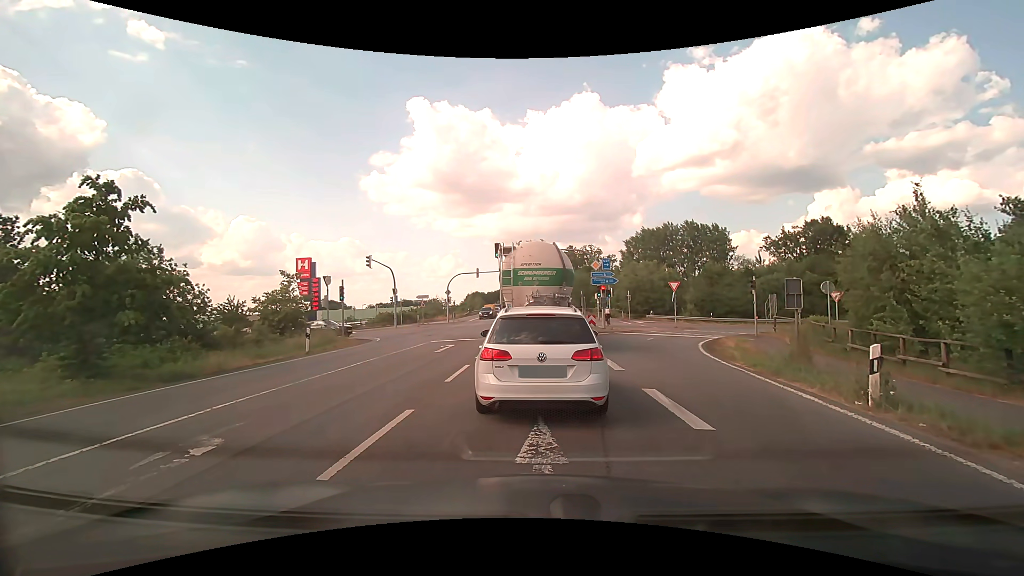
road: primary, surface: asphalt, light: Day
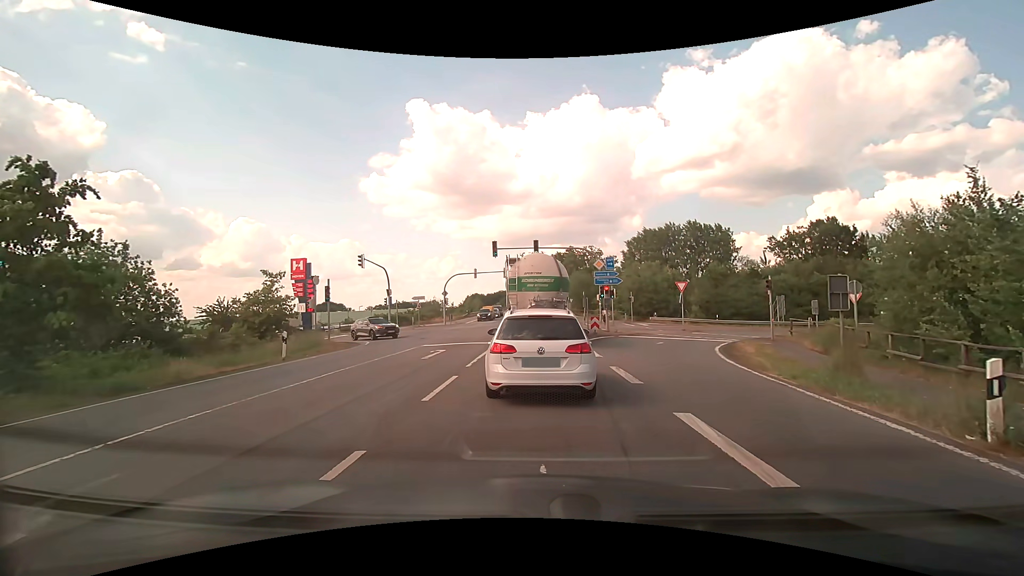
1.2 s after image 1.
(0.0, +2.2) m; -1°
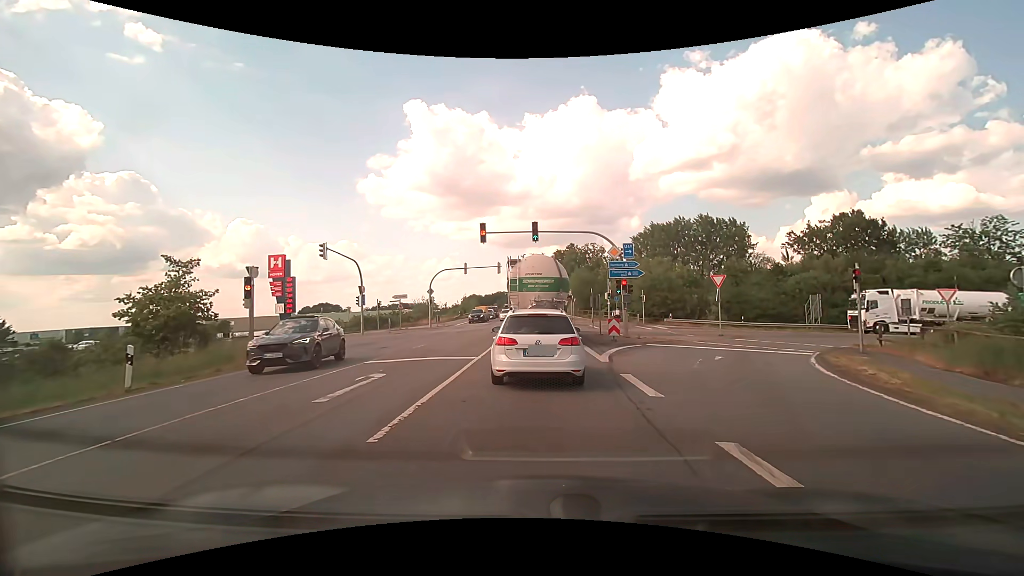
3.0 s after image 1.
(0.0, +7.9) m; 0°
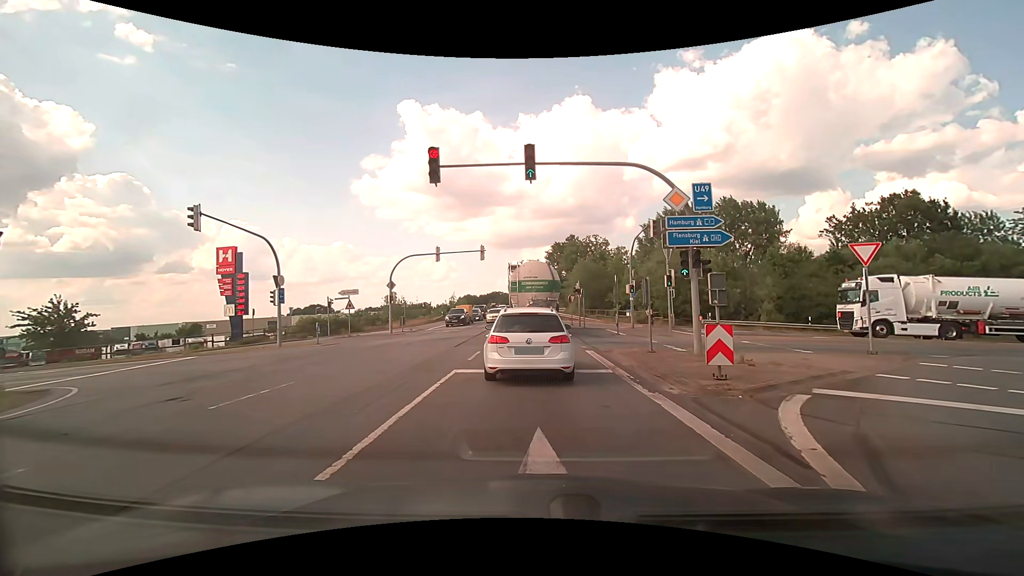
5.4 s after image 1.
(+0.1, +13.2) m; +1°
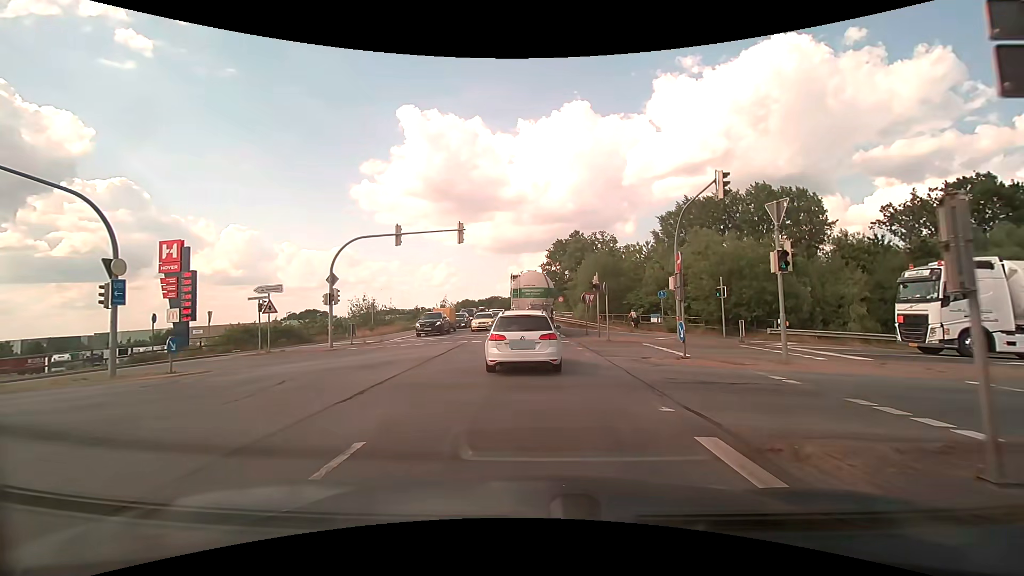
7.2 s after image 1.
(0.0, +11.8) m; 0°
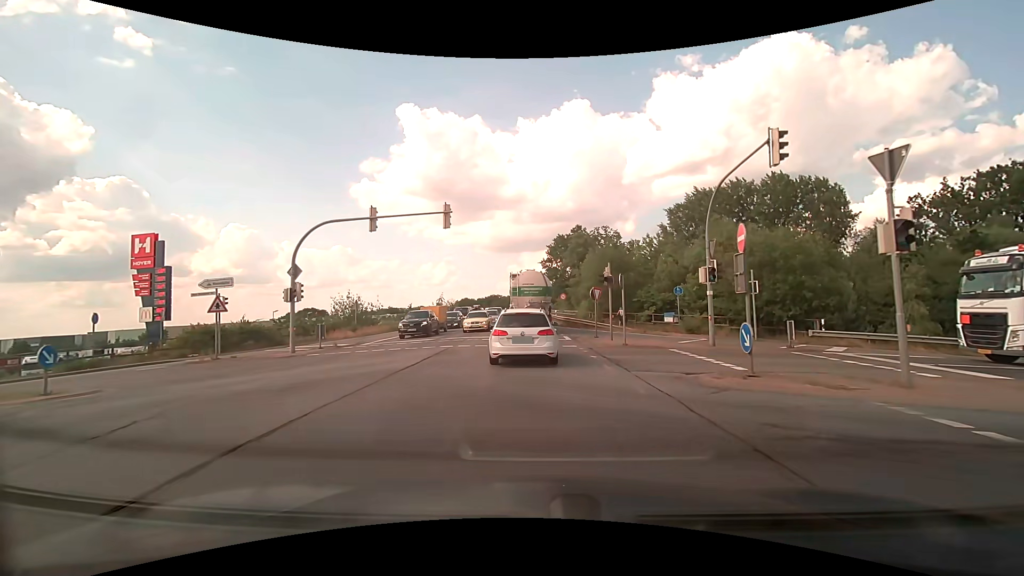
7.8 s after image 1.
(0.0, +4.5) m; -1°
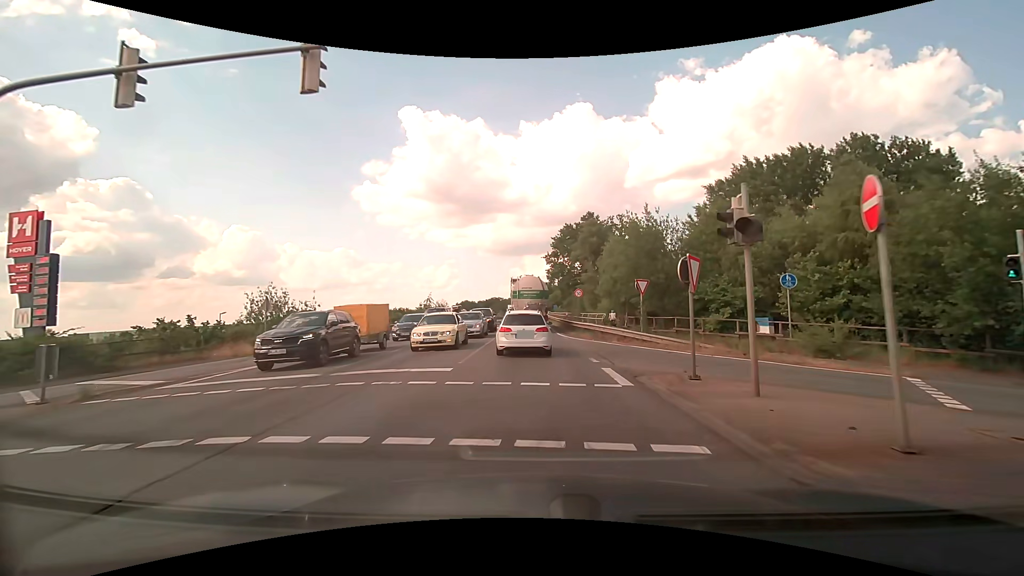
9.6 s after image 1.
(+0.1, +14.8) m; 0°
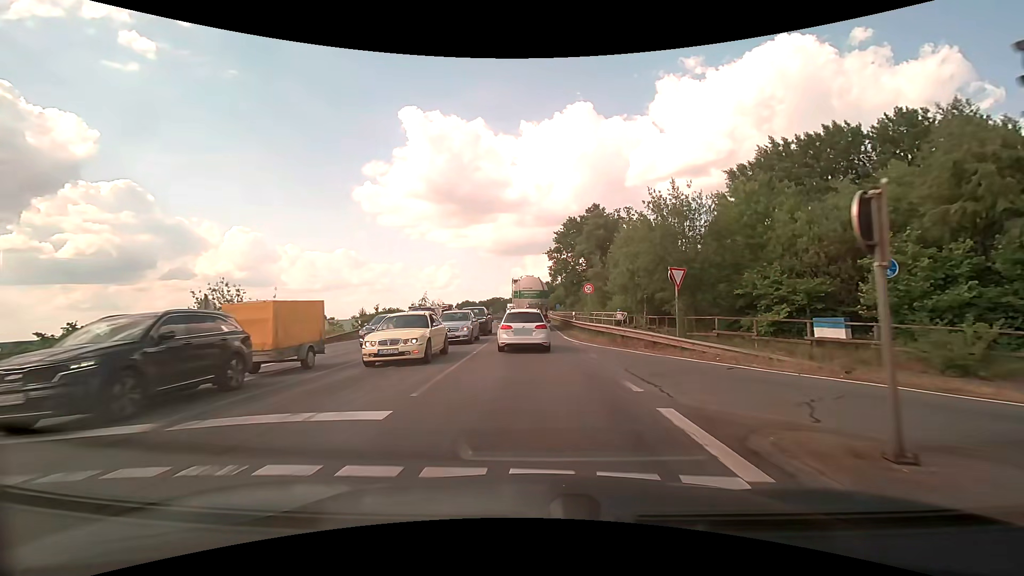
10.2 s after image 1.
(0.0, +5.5) m; 0°
(0, +10) (0, +20) (0, +30) (0, +40) (0, +50) (0, +60) (0, +70) (-1, +80) (-1, +90) (-1, +100) m
